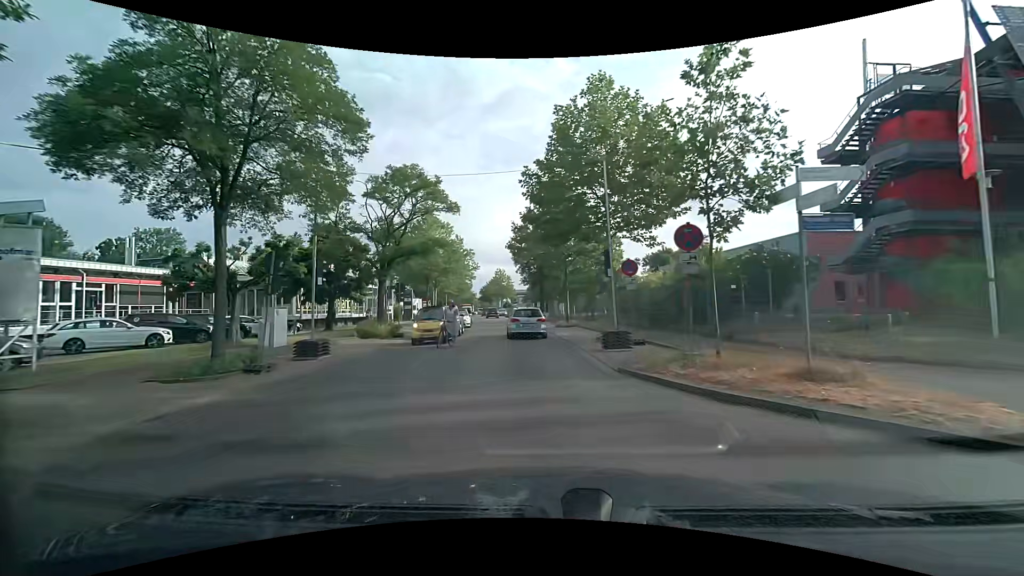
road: tertiary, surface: asphalt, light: Day
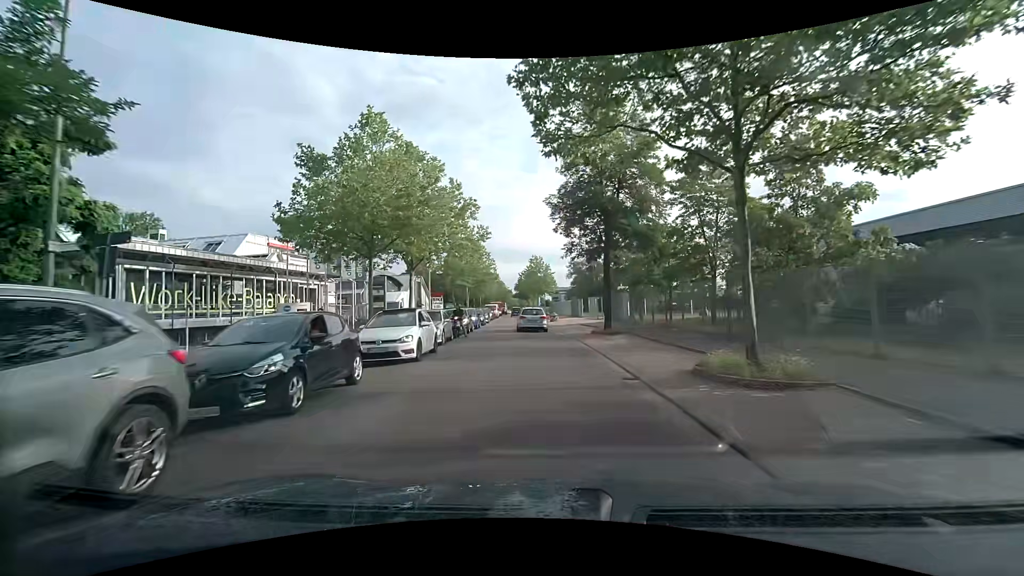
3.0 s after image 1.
(-1.3, +25.4) m; -5°
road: unclassified
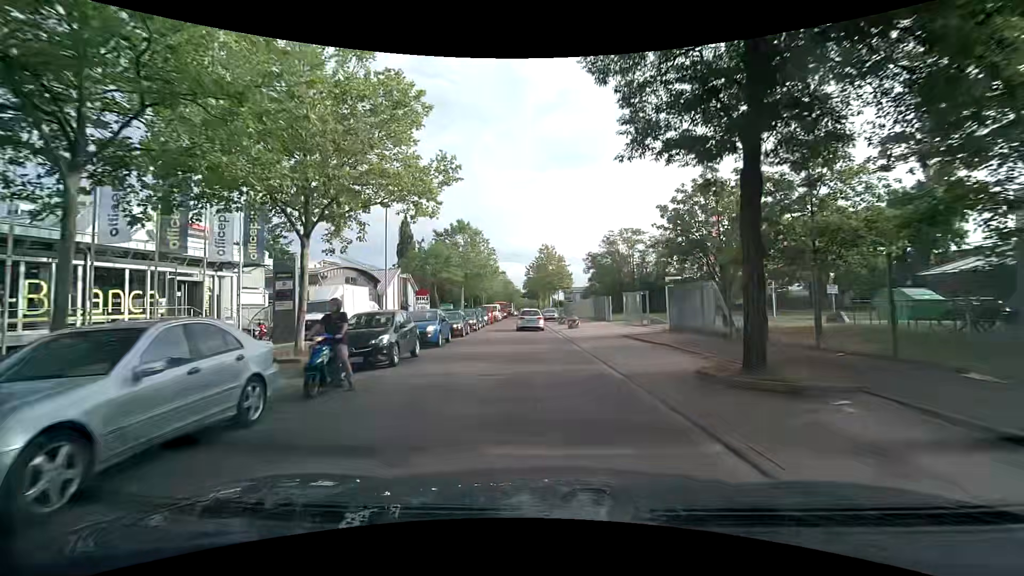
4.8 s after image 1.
(-0.3, +15.7) m; -2°
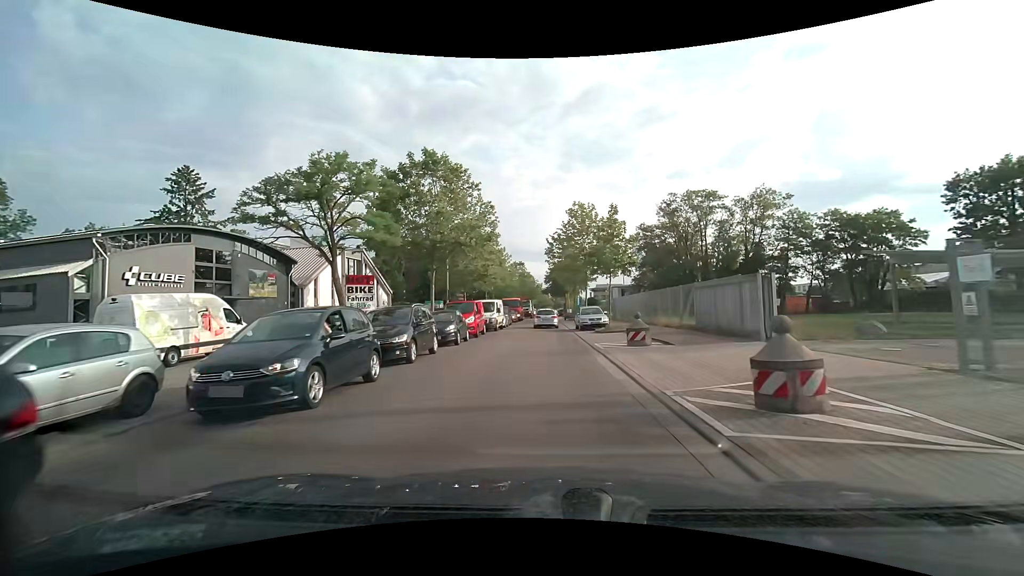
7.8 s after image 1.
(-0.7, +26.4) m; -2°
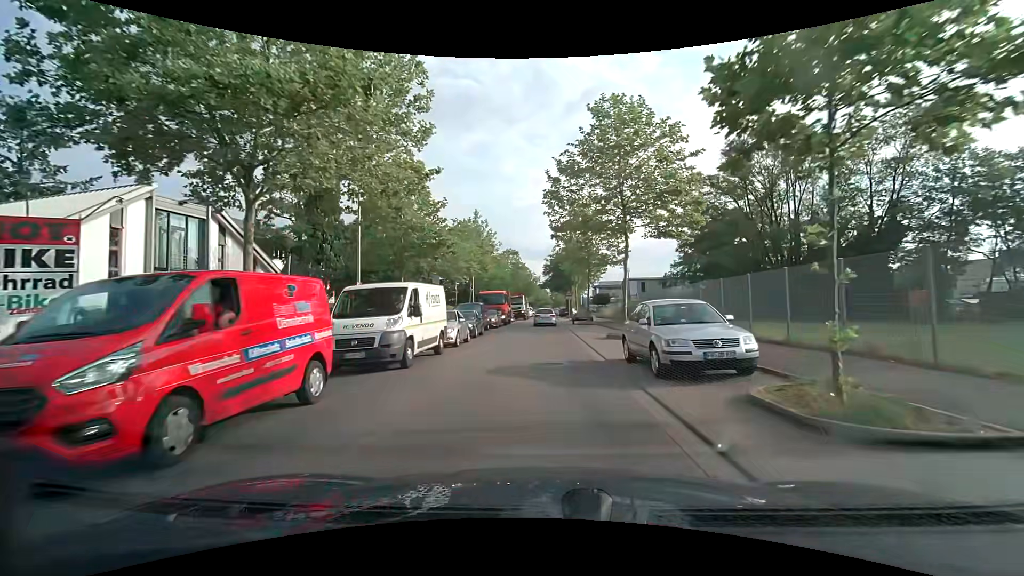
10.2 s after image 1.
(-0.1, +21.2) m; 0°
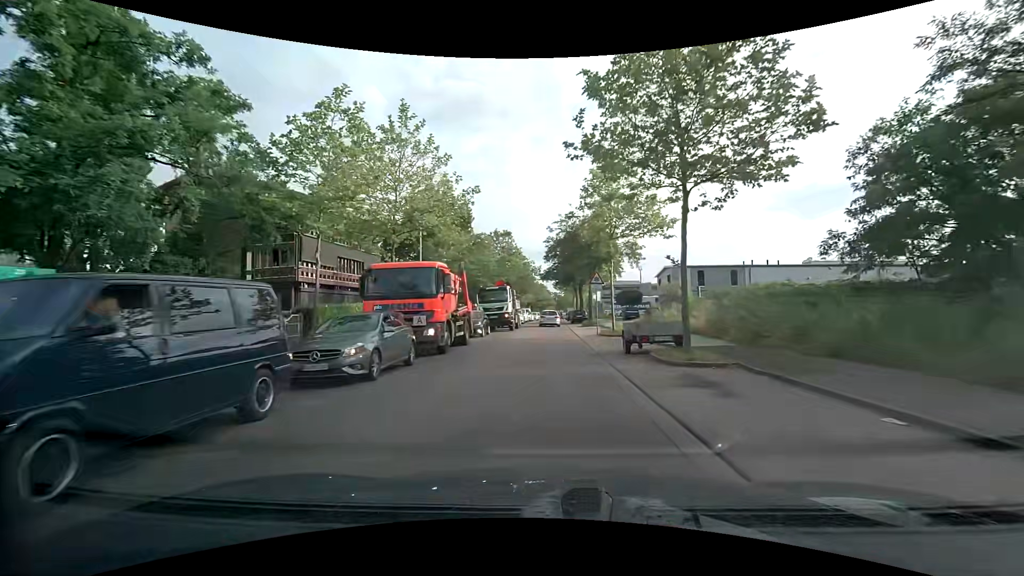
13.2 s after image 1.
(+0.1, +27.0) m; 0°
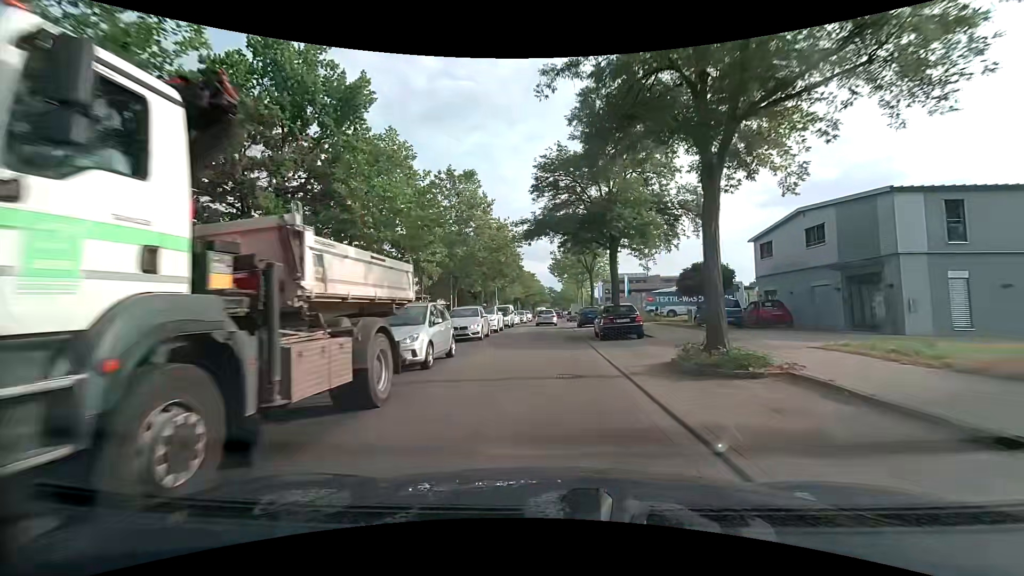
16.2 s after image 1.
(+0.2, +30.9) m; +1°
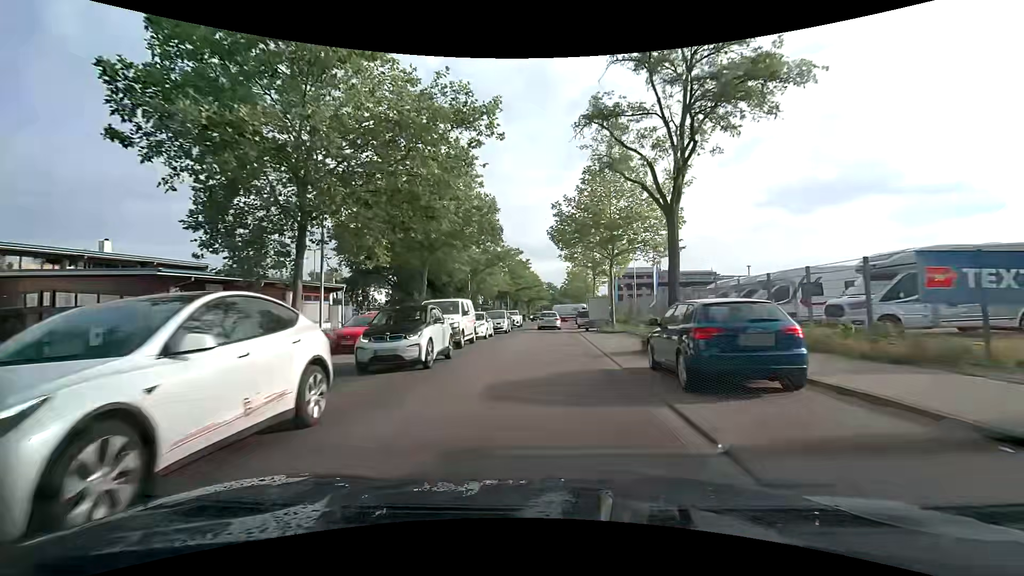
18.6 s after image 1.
(0.0, +25.9) m; 0°
(0, +10) (0, +20) (0, +30) (0, +40) (+1, +50) (+1, +60) (+2, +70) (+2, +80) (+2, +90) (+3, +100) m
